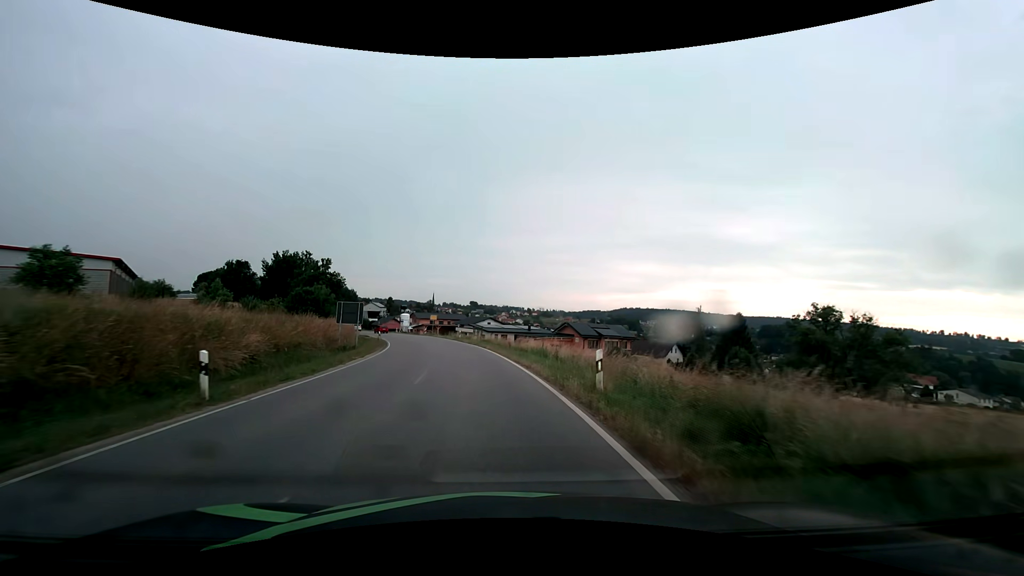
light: Day
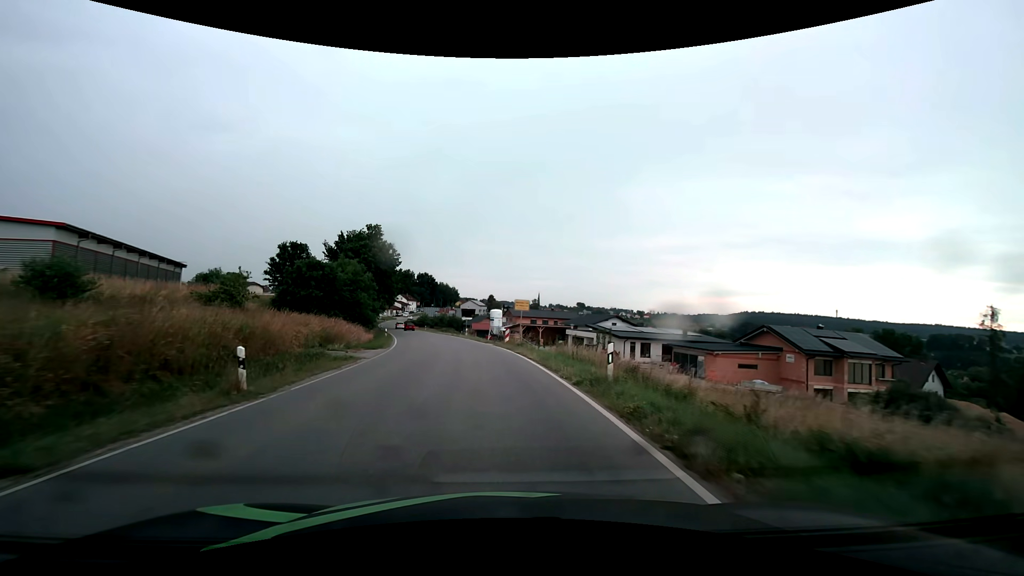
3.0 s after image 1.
(-4.4, +39.3) m; -12°
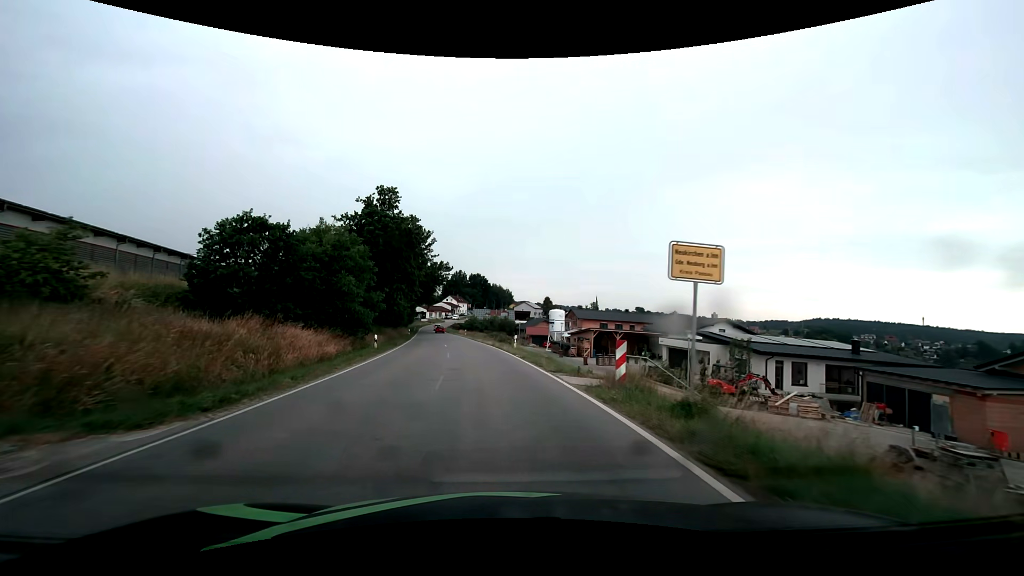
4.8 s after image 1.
(-1.3, +22.0) m; -6°
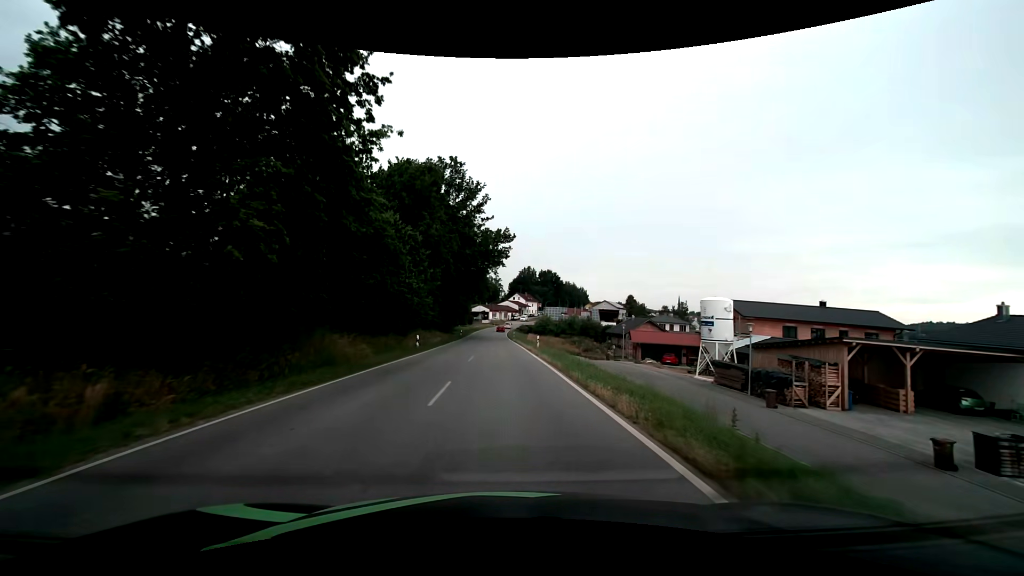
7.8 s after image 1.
(-3.0, +37.2) m; -8°
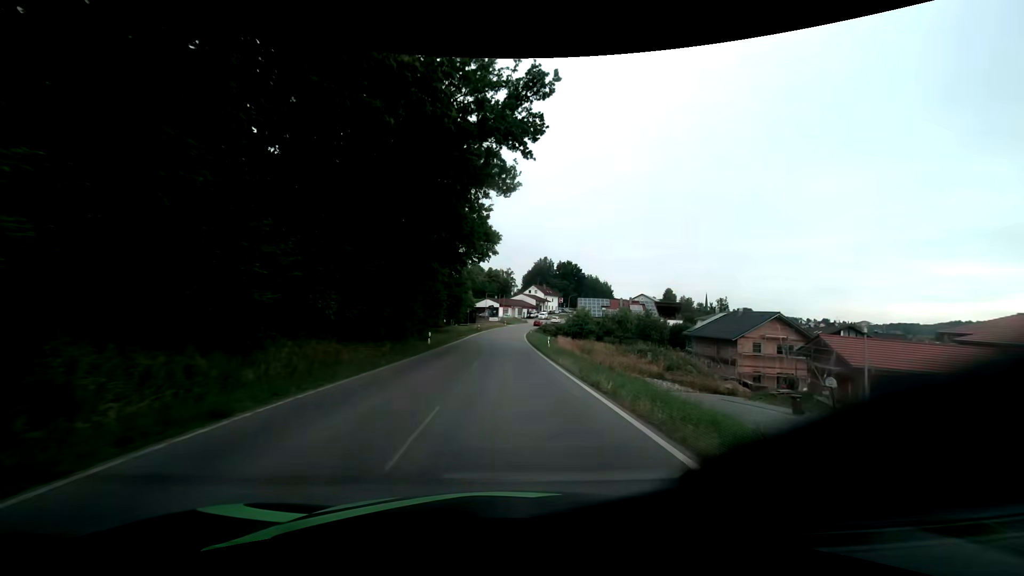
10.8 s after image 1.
(-1.1, +39.9) m; -2°
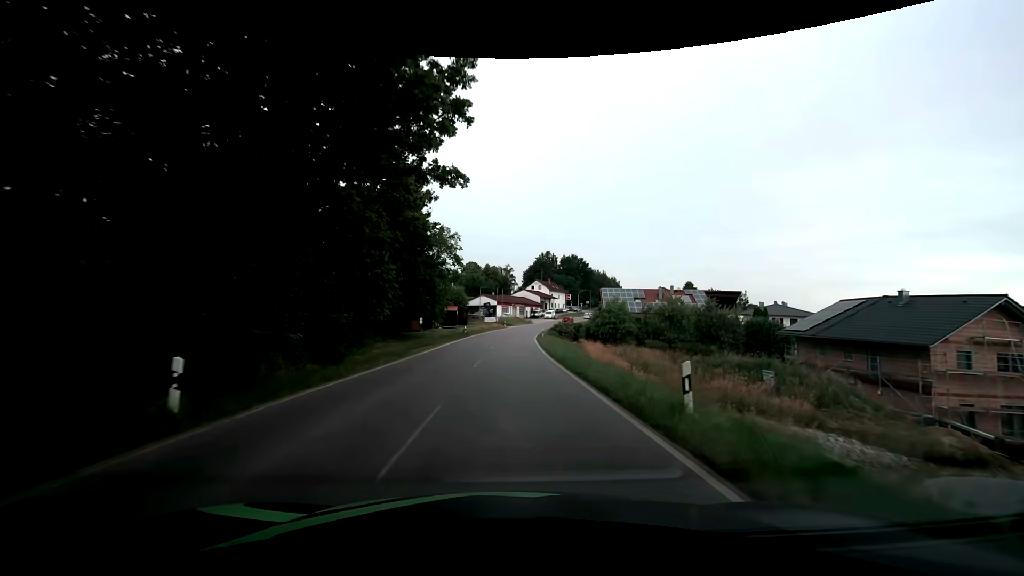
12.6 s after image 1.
(-0.1, +24.2) m; 0°
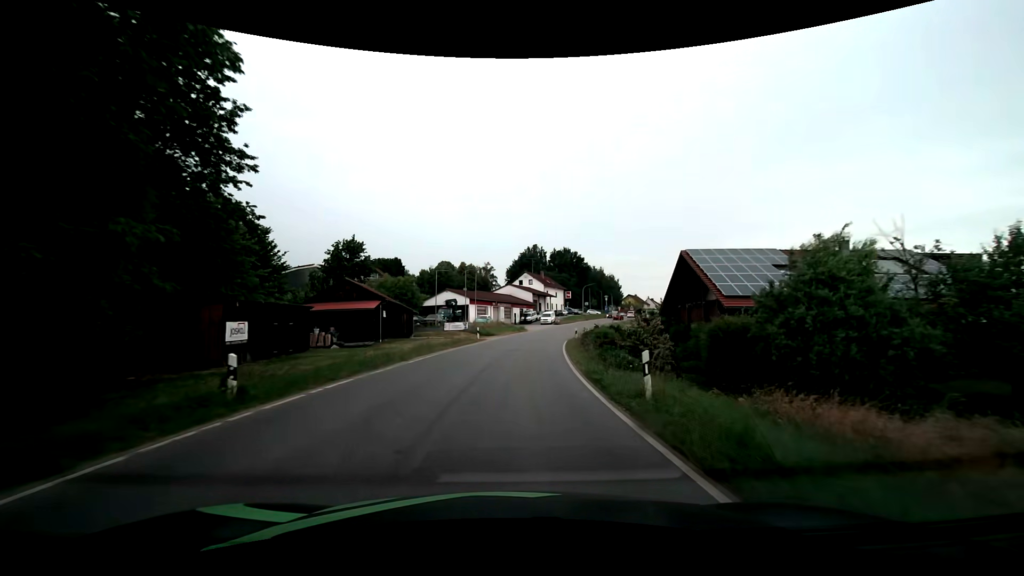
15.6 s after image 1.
(+0.2, +39.7) m; +2°
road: tertiary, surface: asphalt
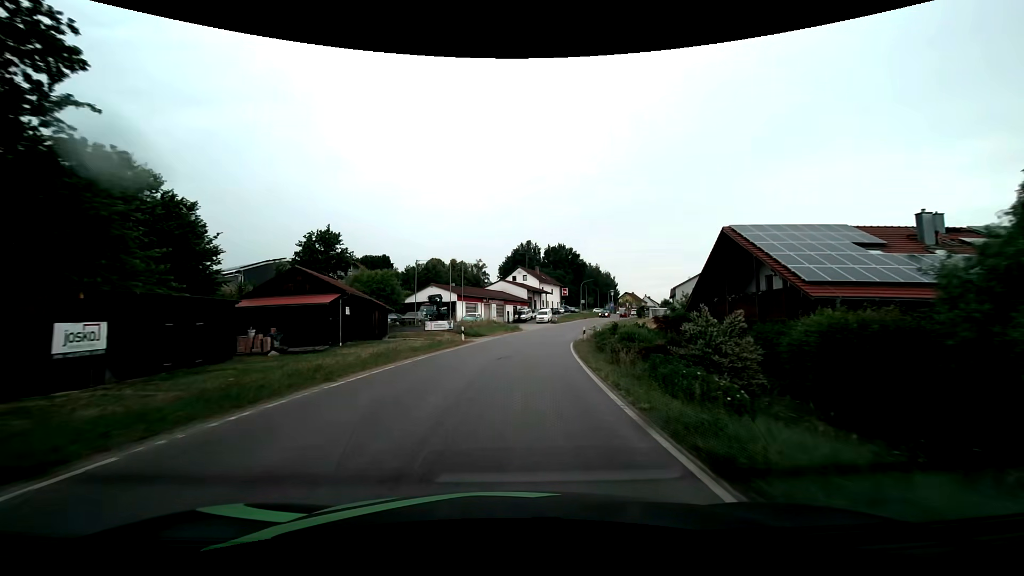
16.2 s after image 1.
(+0.1, +7.7) m; +1°
(0, +10) (+1, +20) (+2, +30) (+3, +40) (+5, +50) (+7, +59) (+10, +69) (+13, +79) (+16, +88) (+20, +97) m
